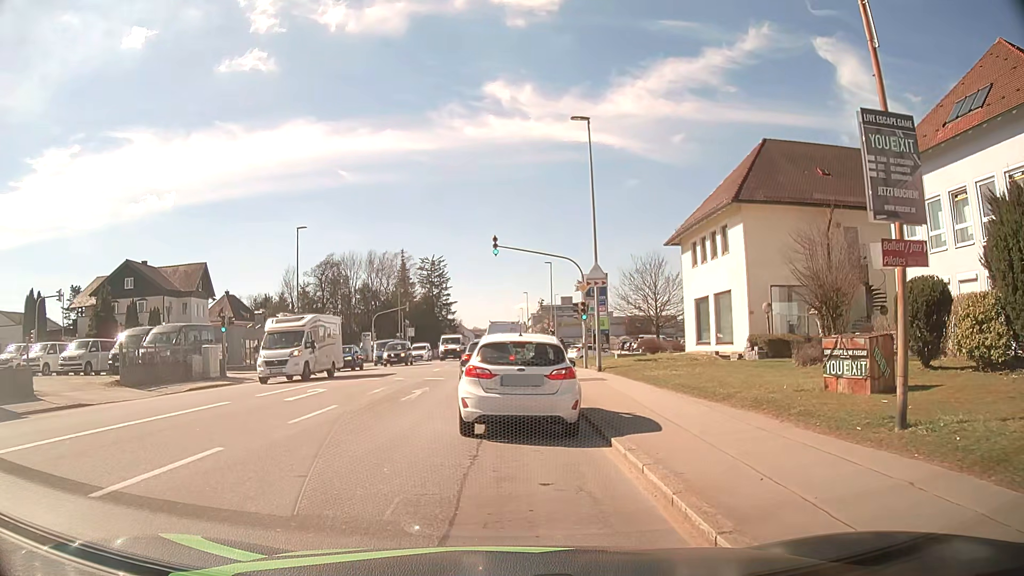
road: tertiary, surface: asphalt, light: Day
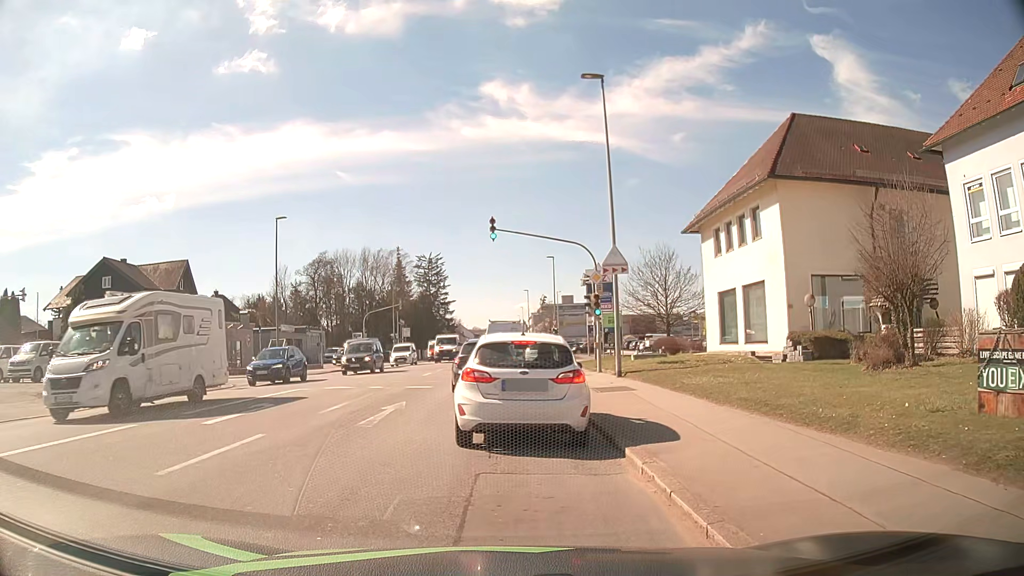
(-0.1, +4.5) m; -1°
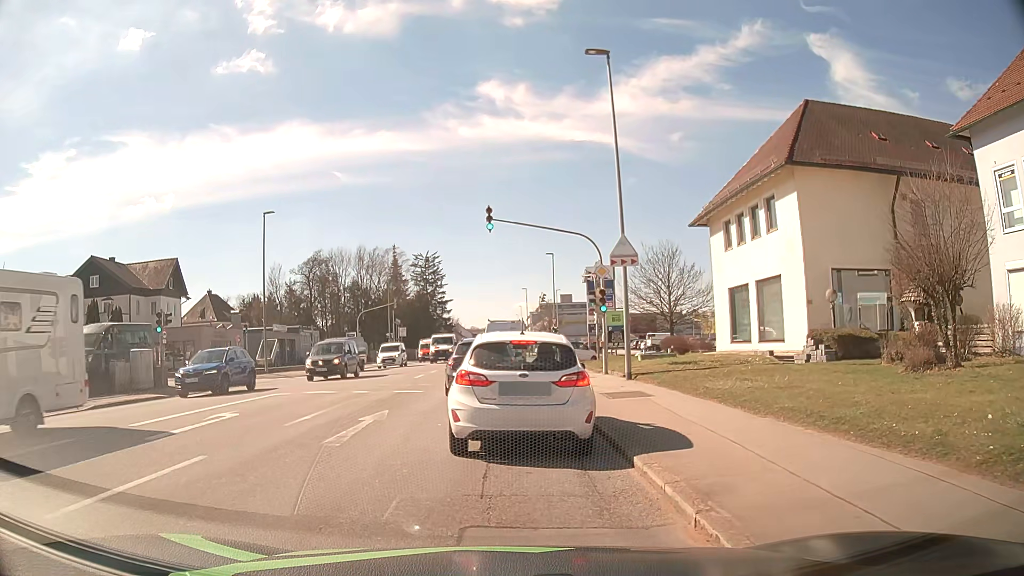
(0.0, +2.0) m; 0°
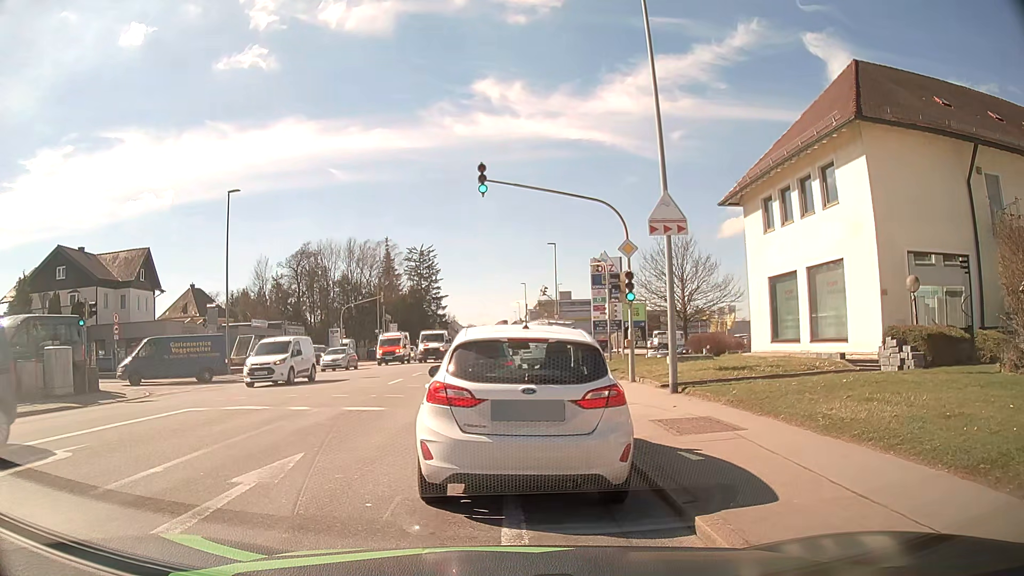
(0.0, +5.4) m; +1°
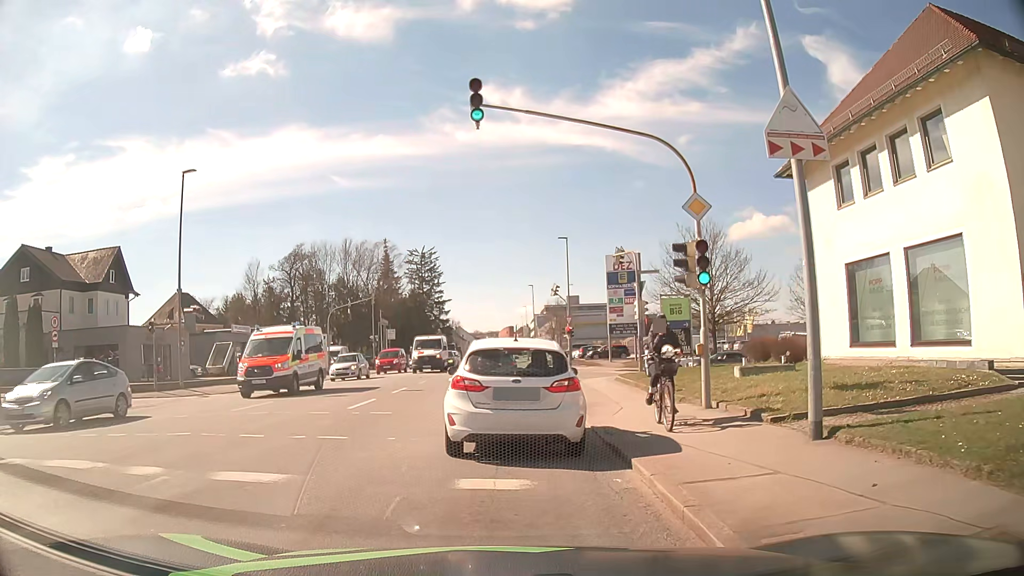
(-0.2, +6.9) m; -2°
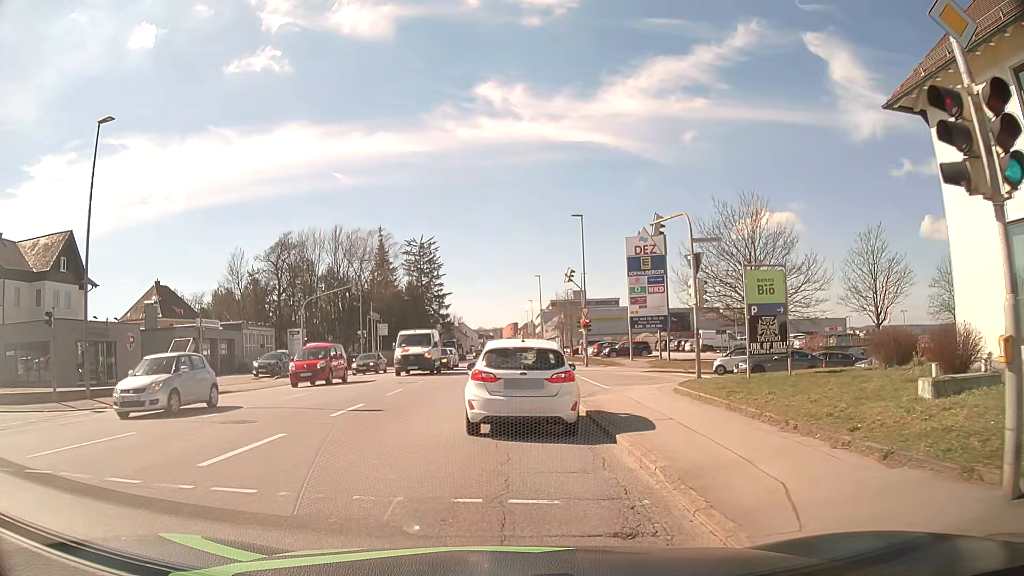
(0.0, +8.4) m; +1°
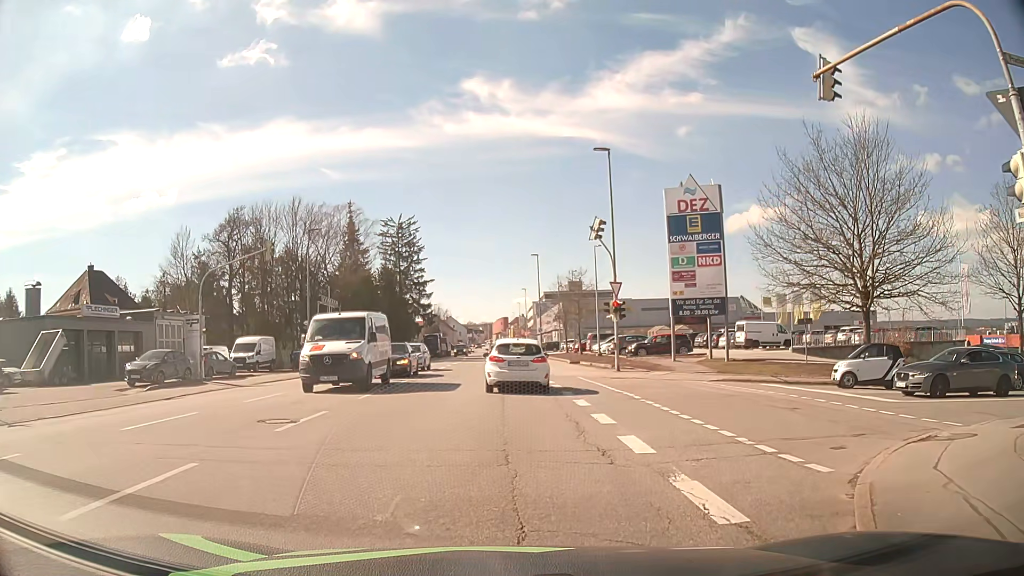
(-0.3, +15.0) m; 0°
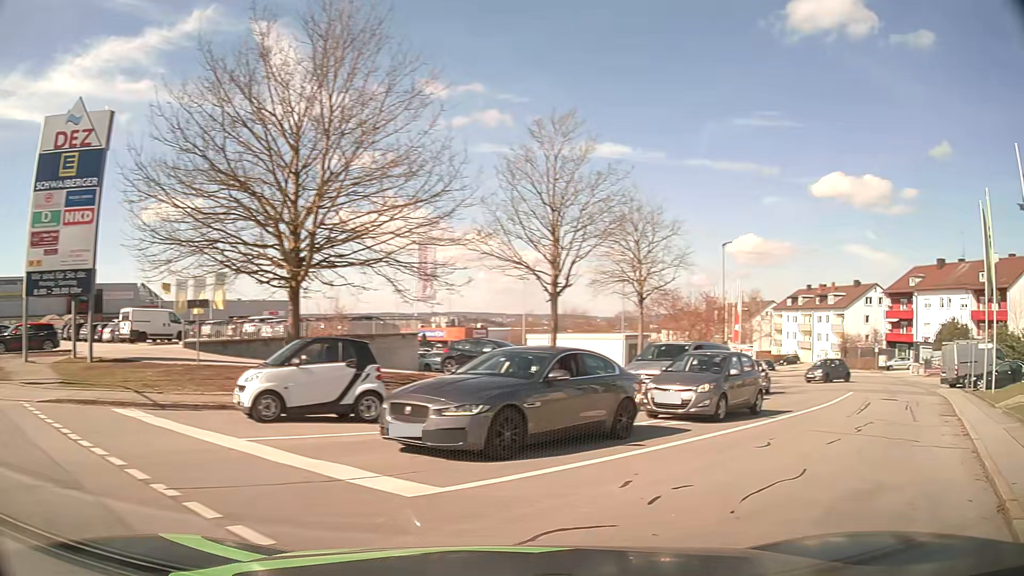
(+3.4, +10.3) m; +51°
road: residential
